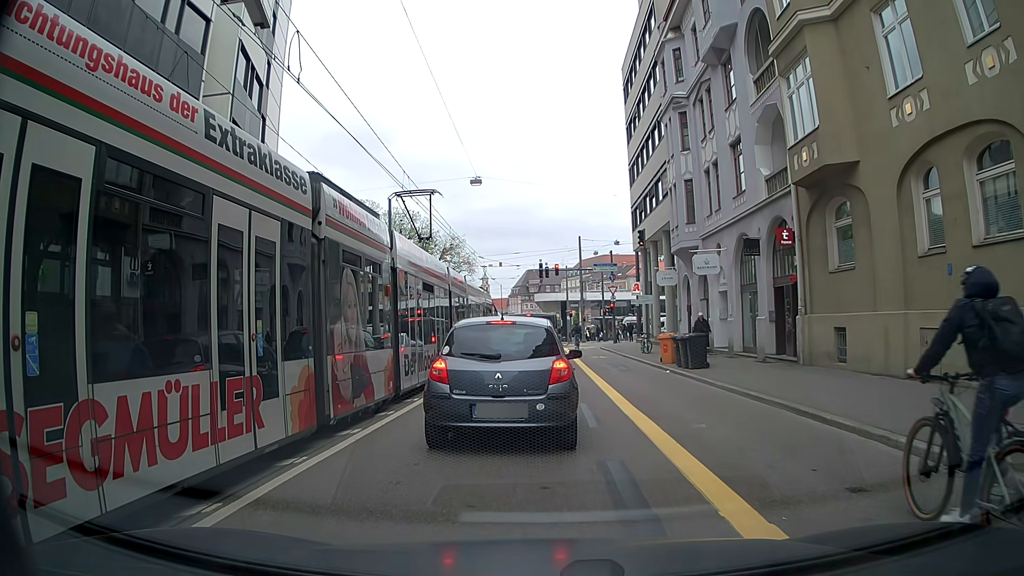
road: tertiary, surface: asphalt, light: Day
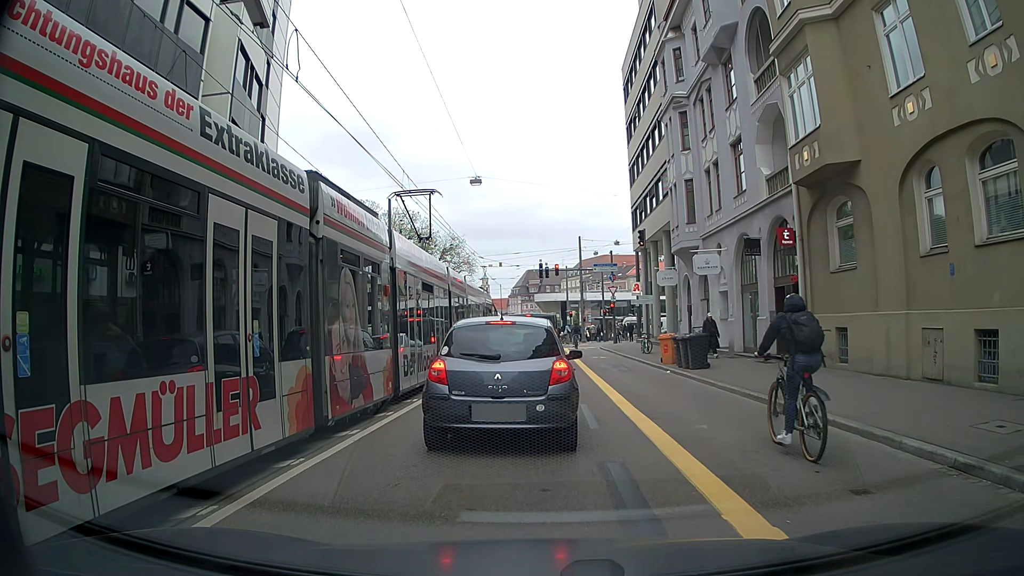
(0.0, +0.1) m; 0°
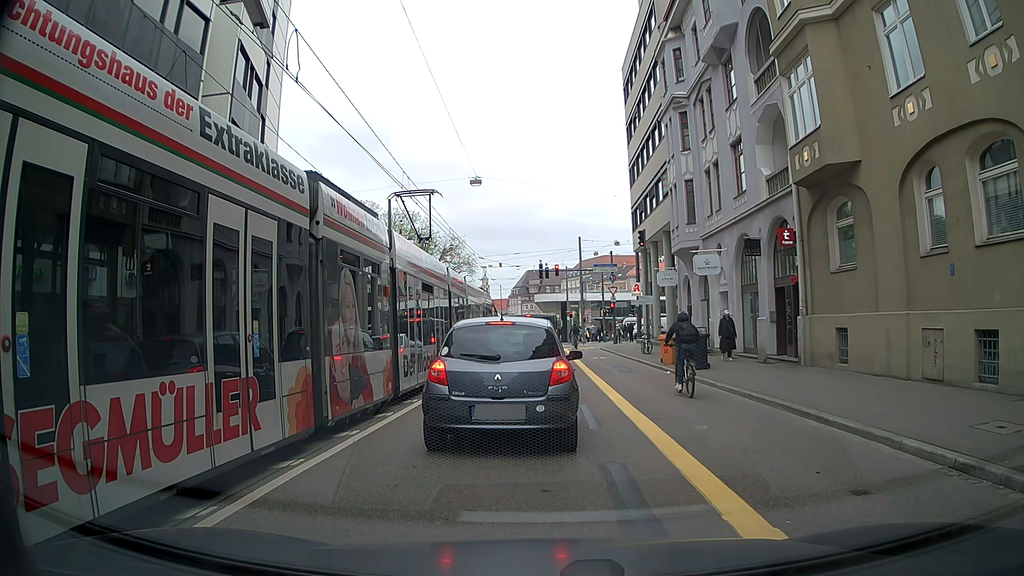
(0.0, +0.1) m; 0°
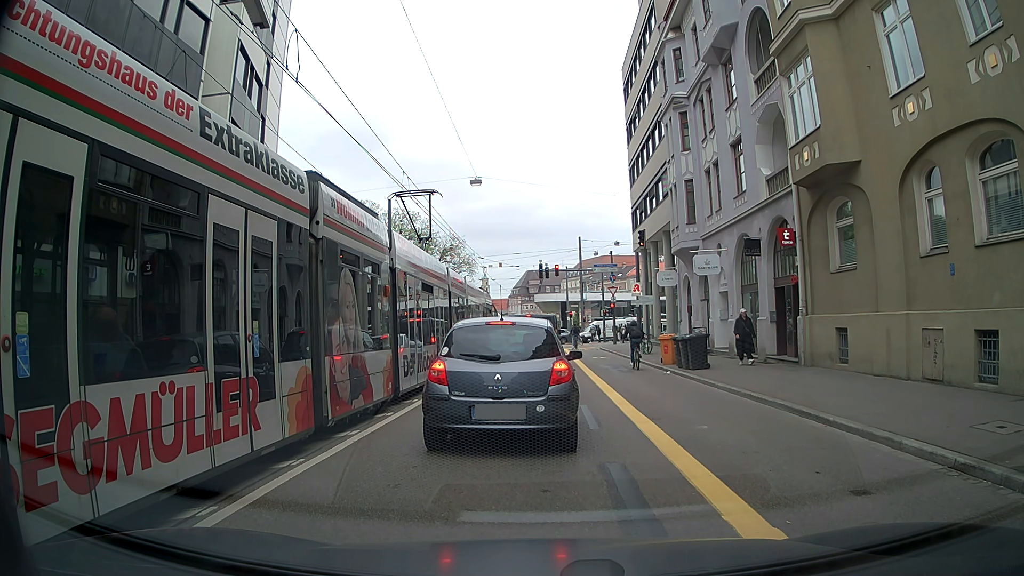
(0.0, 0.0) m; 0°
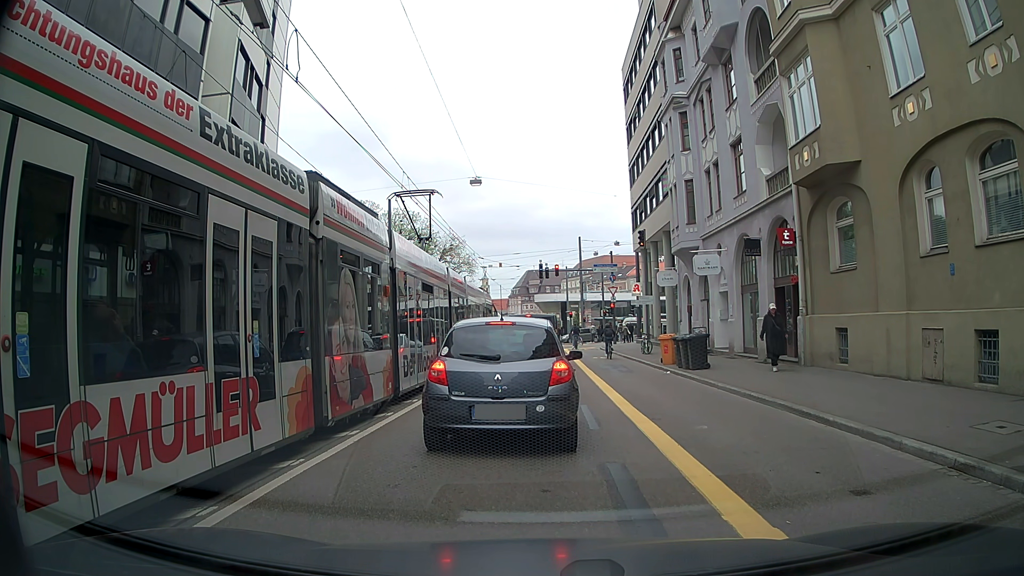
(0.0, 0.0) m; 0°
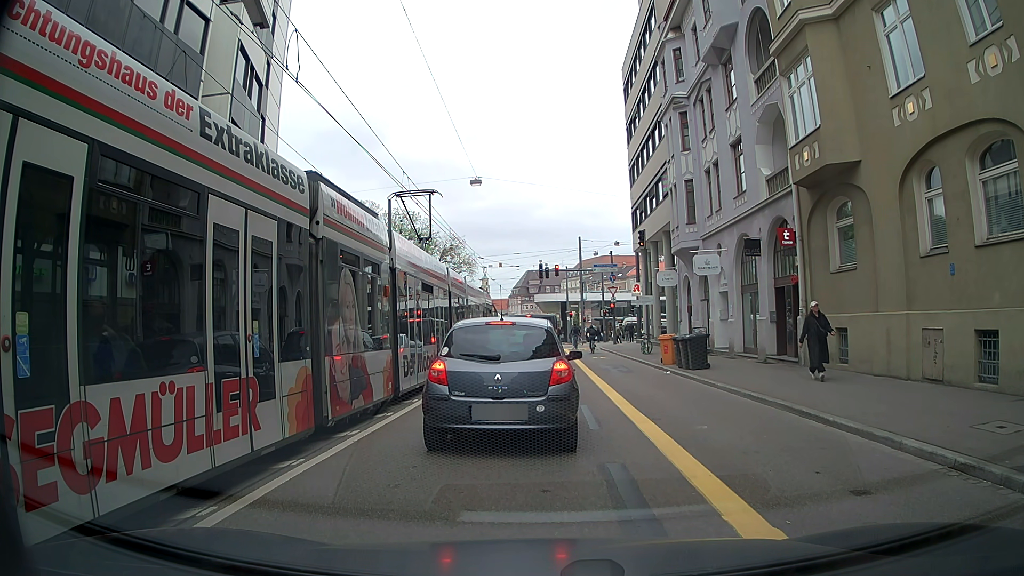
(0.0, 0.0) m; 0°
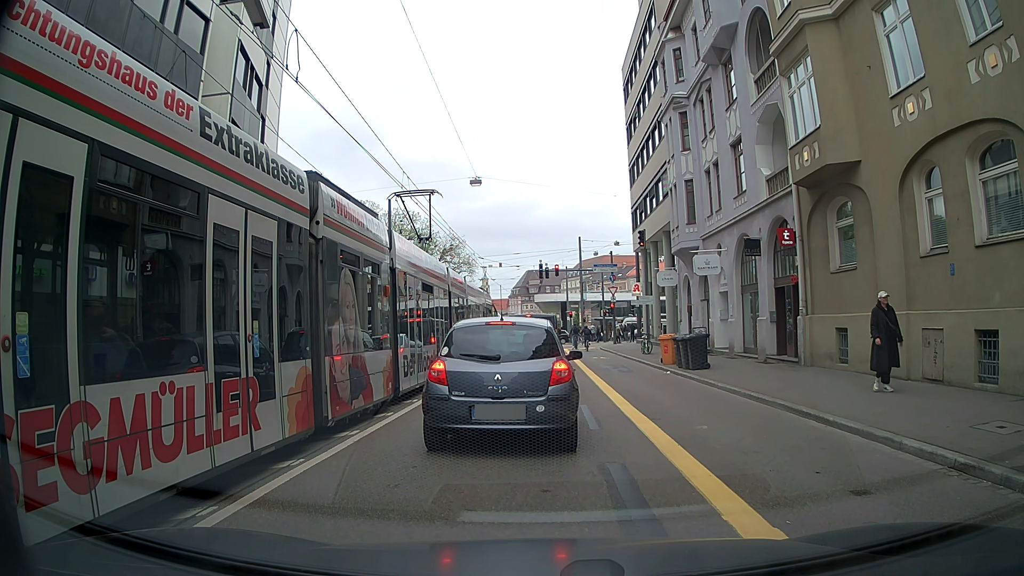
(0.0, 0.0) m; 0°
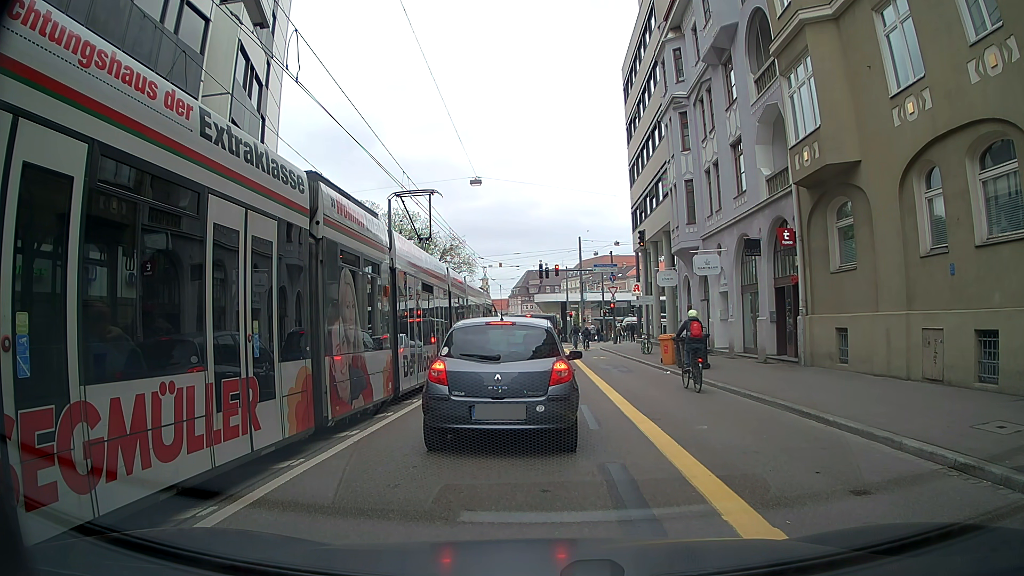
(0.0, 0.0) m; 0°
